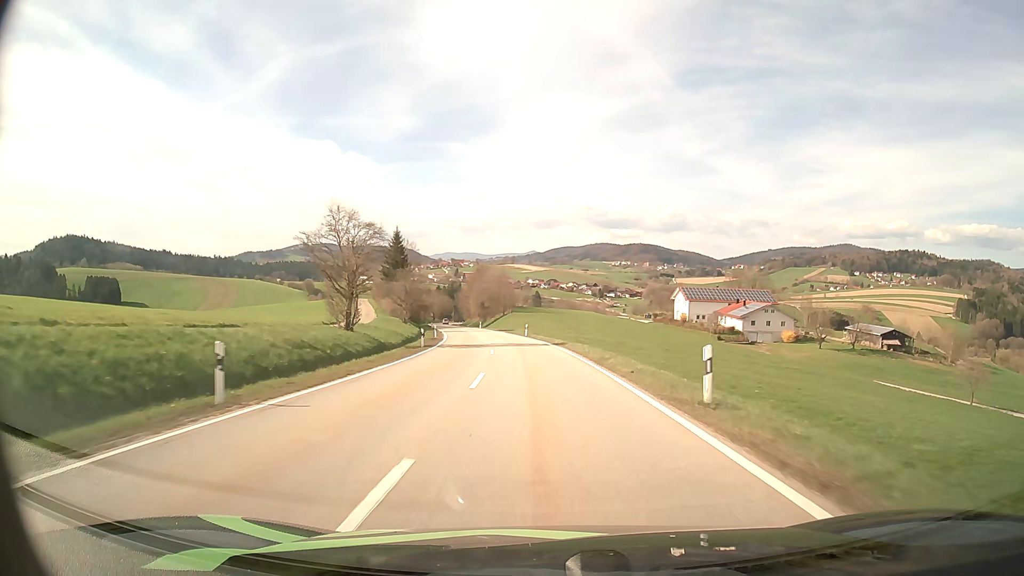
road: secondary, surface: asphalt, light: Day
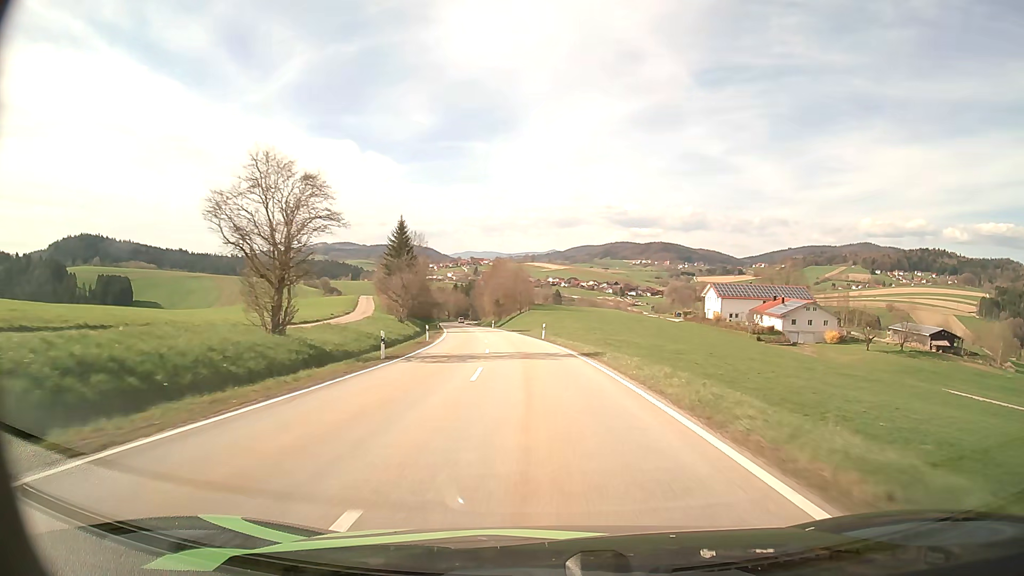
(-0.2, +13.1) m; -2°
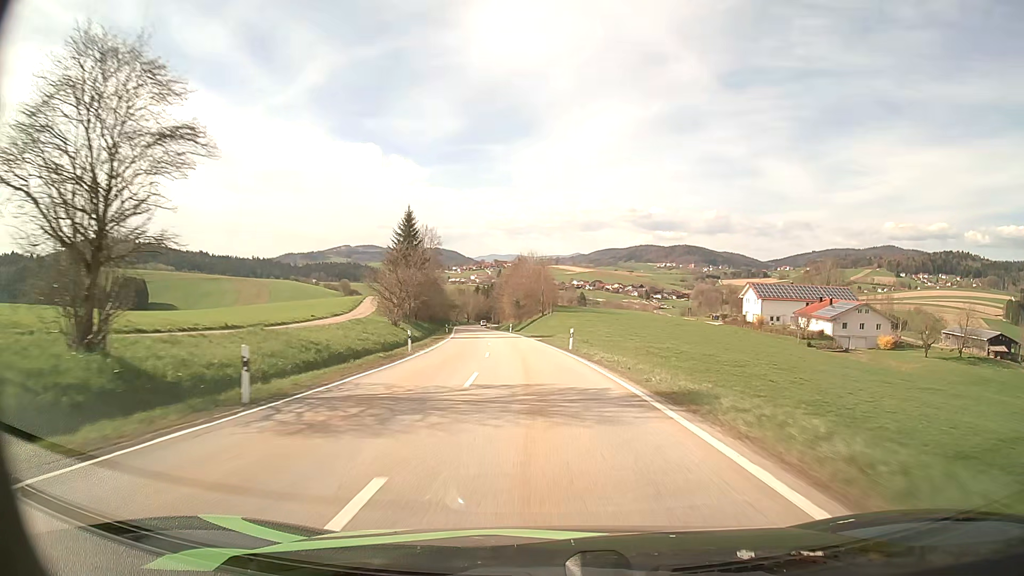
(-0.2, +13.3) m; -2°
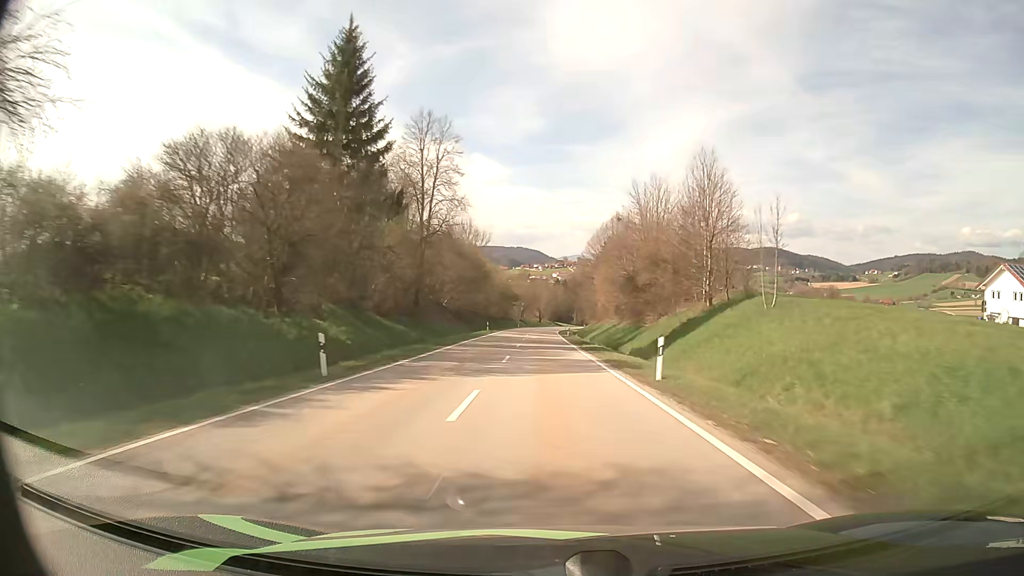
(-5.5, +68.2) m; -7°
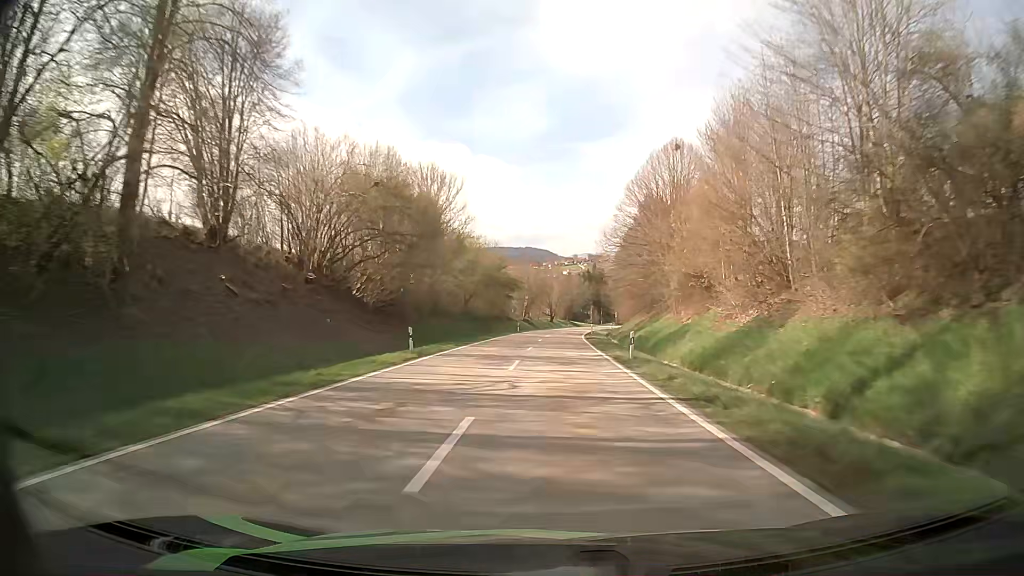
(-0.5, +42.2) m; -1°
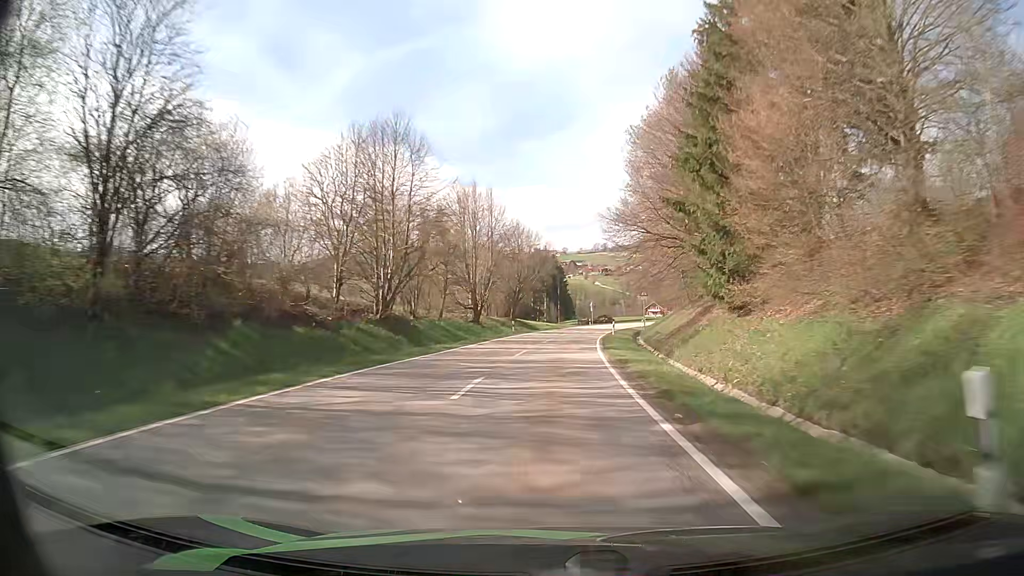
(+2.3, +70.9) m; +4°
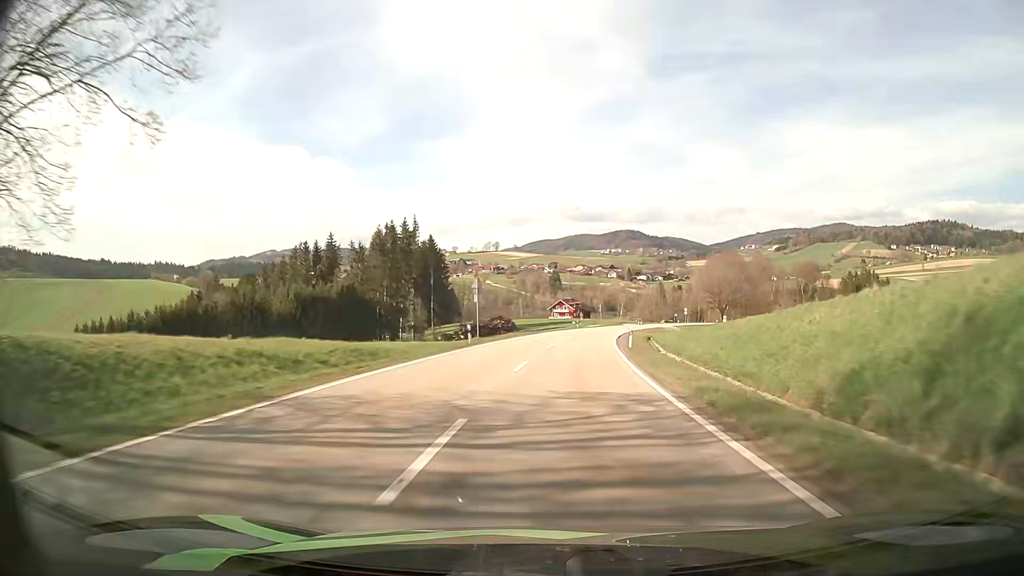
(+4.6, +70.4) m; +9°
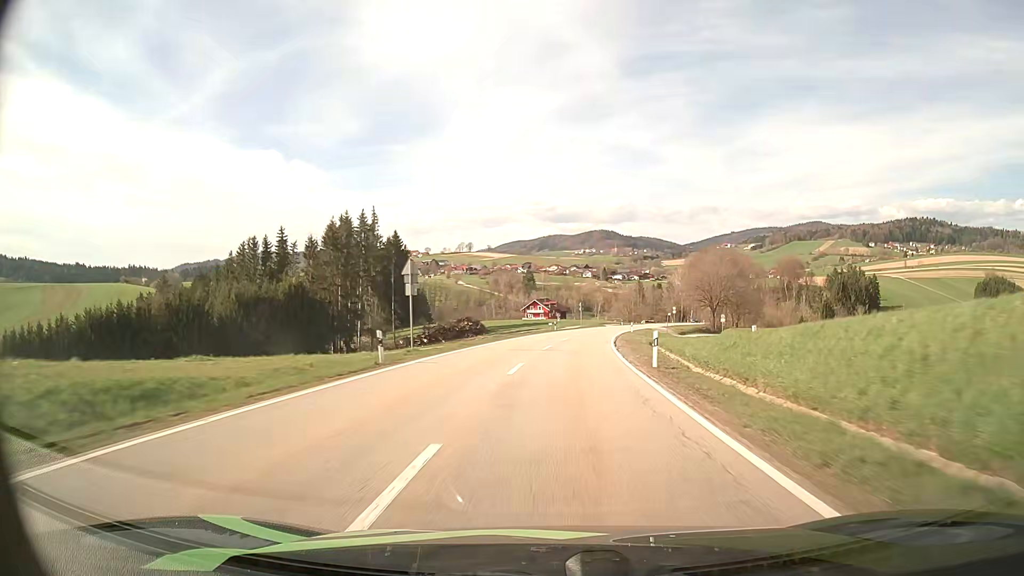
(+0.3, +14.1) m; +2°
